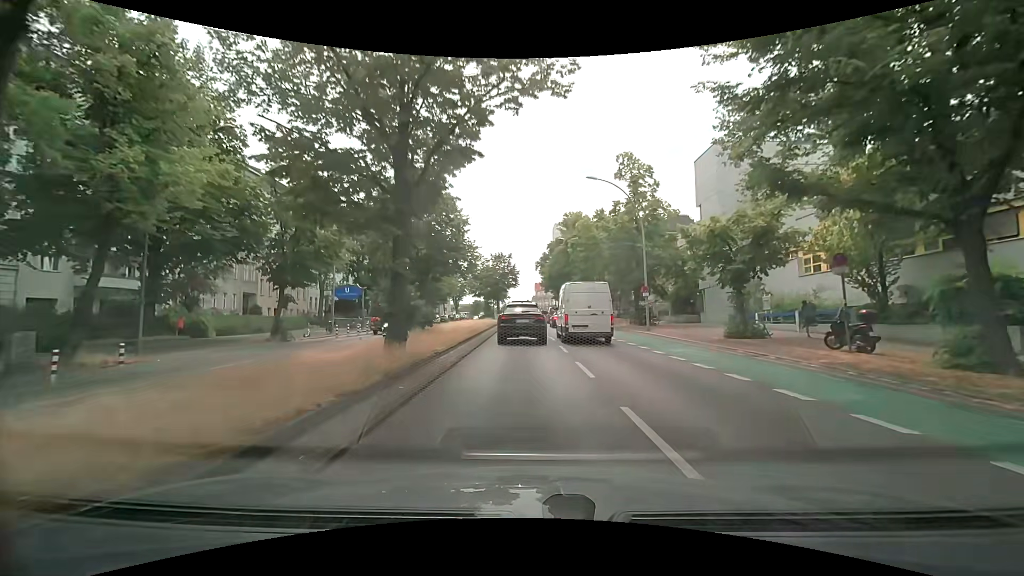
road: primary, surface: asphalt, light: Day
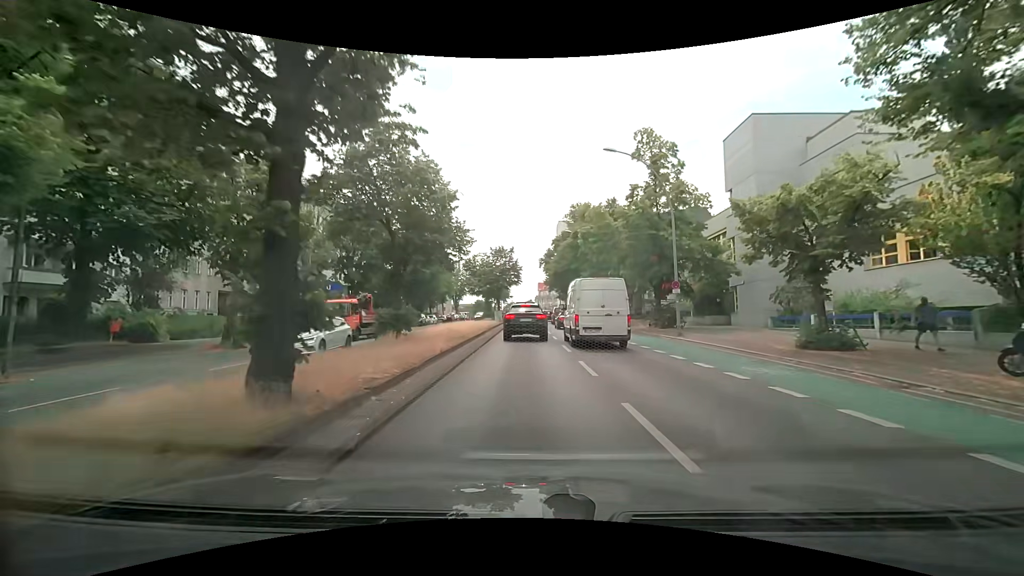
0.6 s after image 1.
(0.0, +5.8) m; 0°
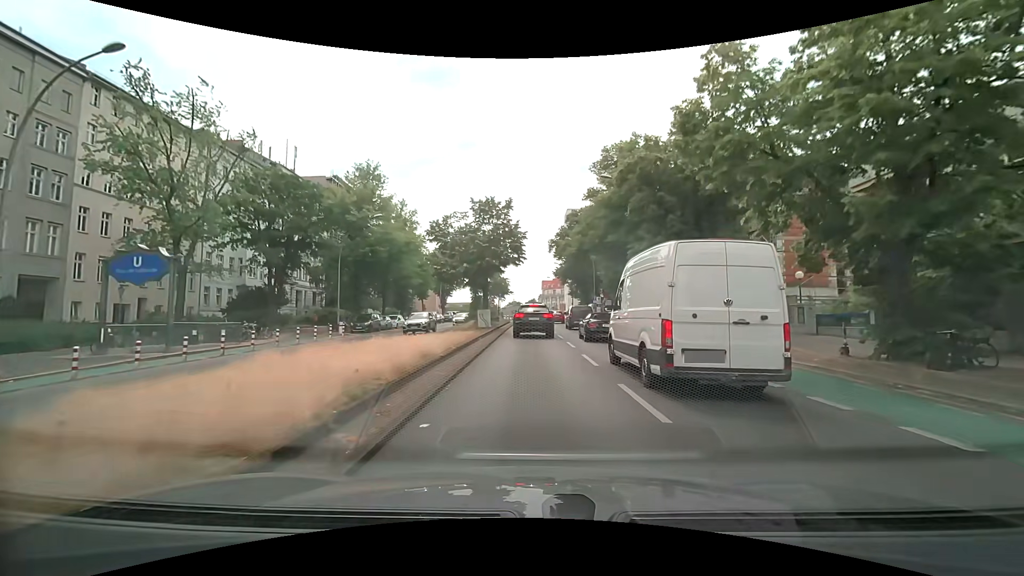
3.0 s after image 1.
(-0.4, +23.2) m; -1°
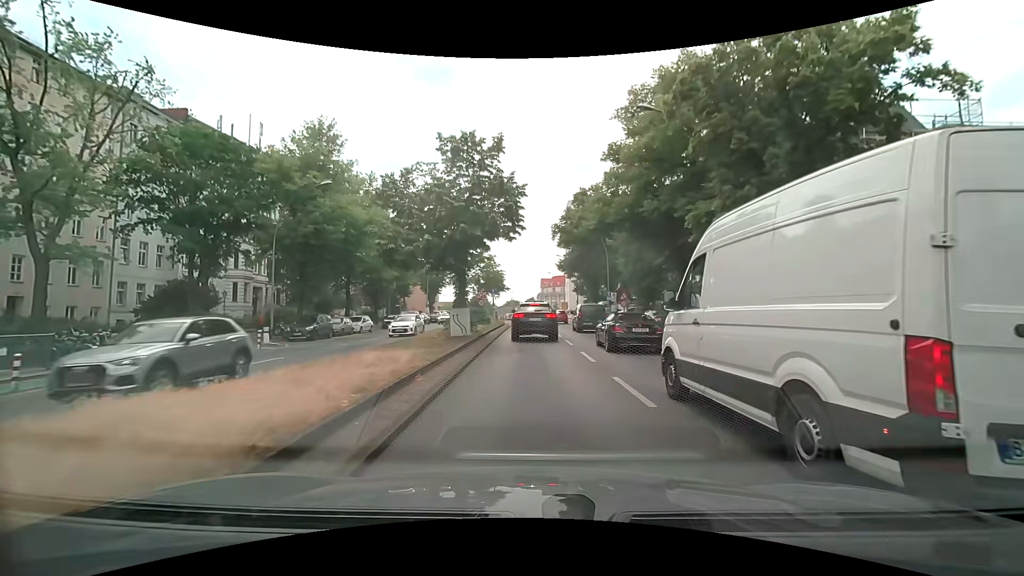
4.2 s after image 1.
(+0.1, +11.1) m; 0°
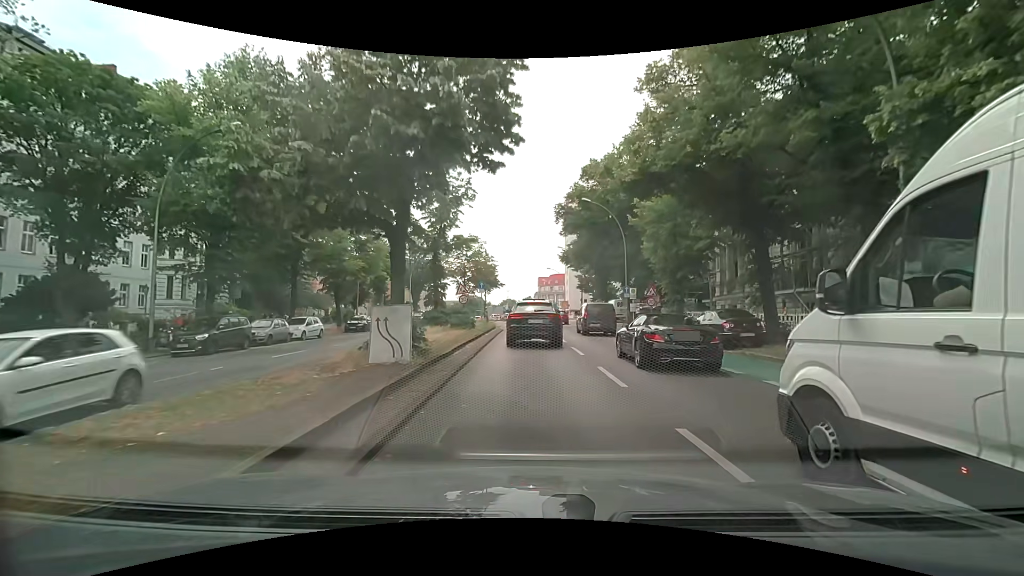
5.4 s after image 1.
(+0.1, +10.1) m; +1°
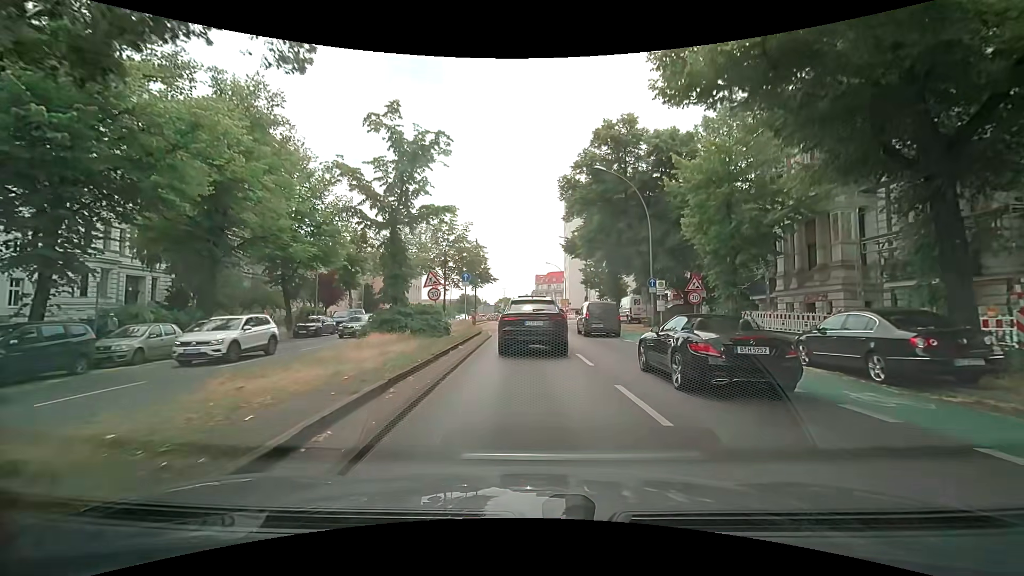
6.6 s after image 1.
(0.0, +8.8) m; +1°
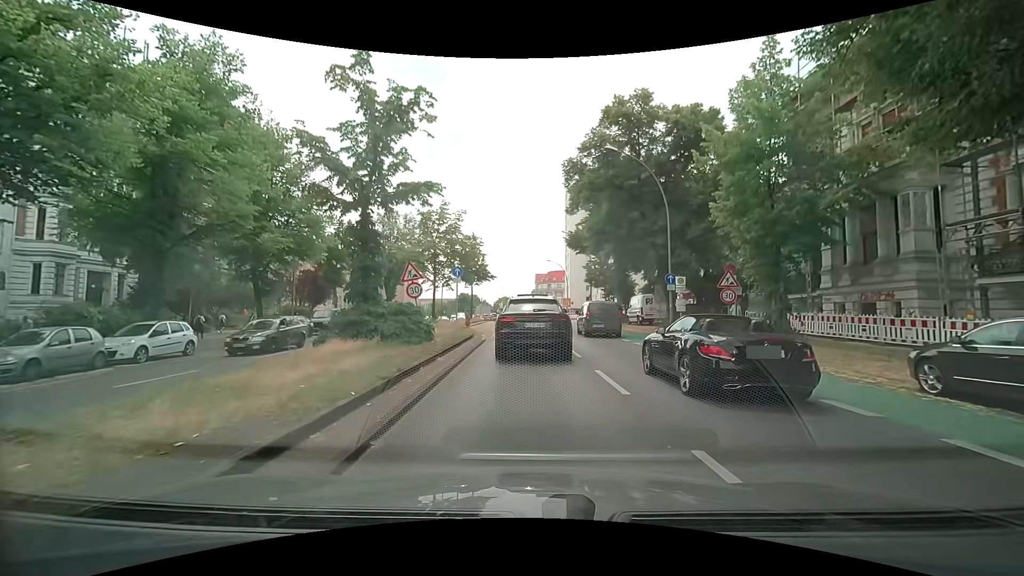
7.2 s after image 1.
(-0.1, +3.9) m; -2°
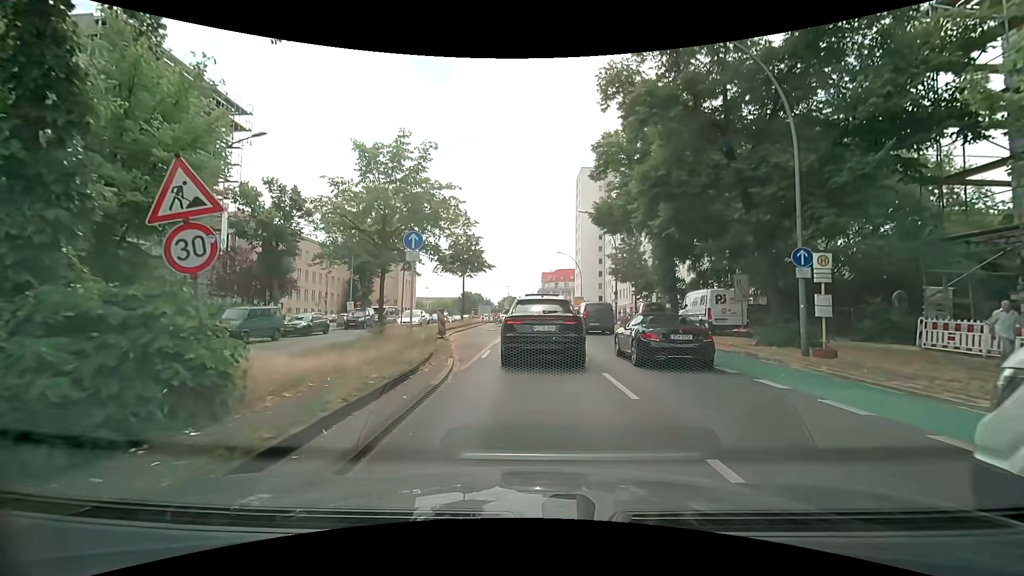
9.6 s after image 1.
(0.0, +12.0) m; 0°
